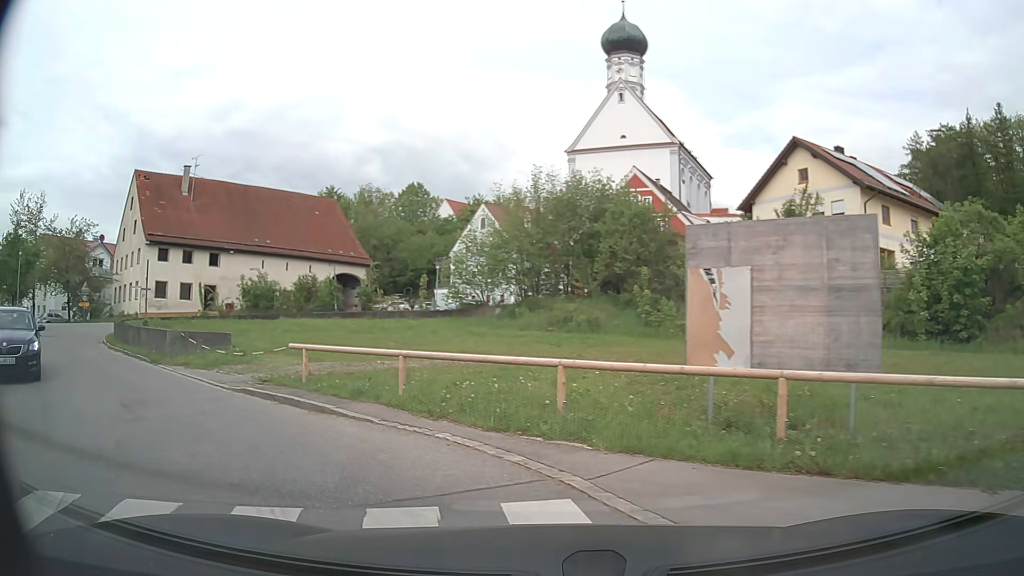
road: tertiary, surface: asphalt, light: Day
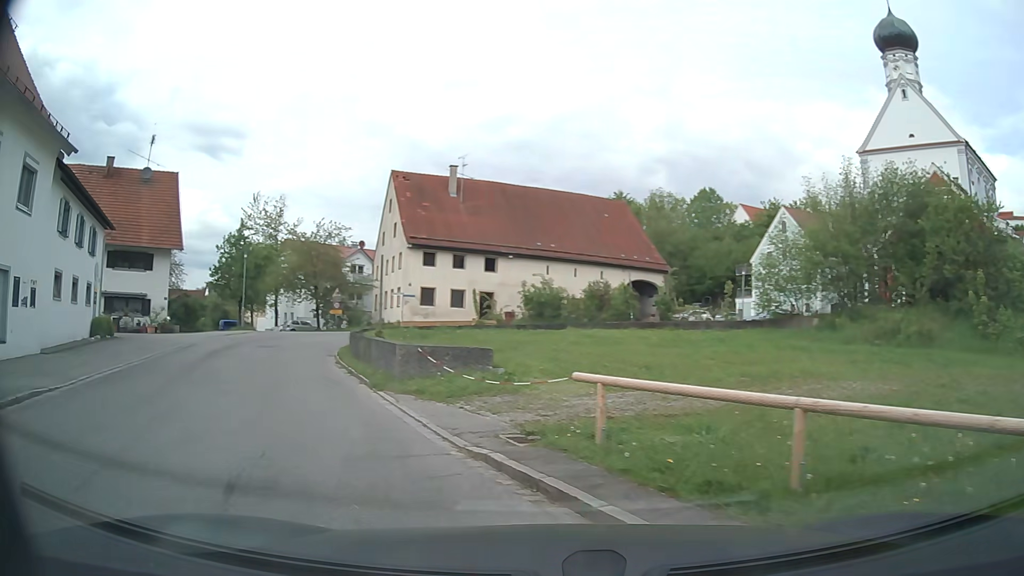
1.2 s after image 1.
(-1.1, +5.1) m; -25°
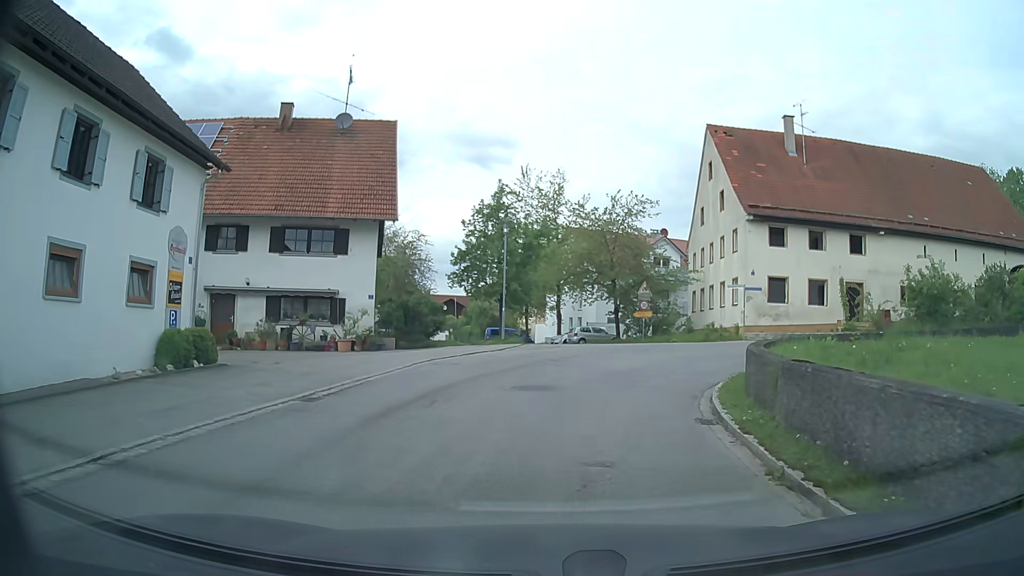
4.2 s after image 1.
(-5.1, +14.7) m; -24°
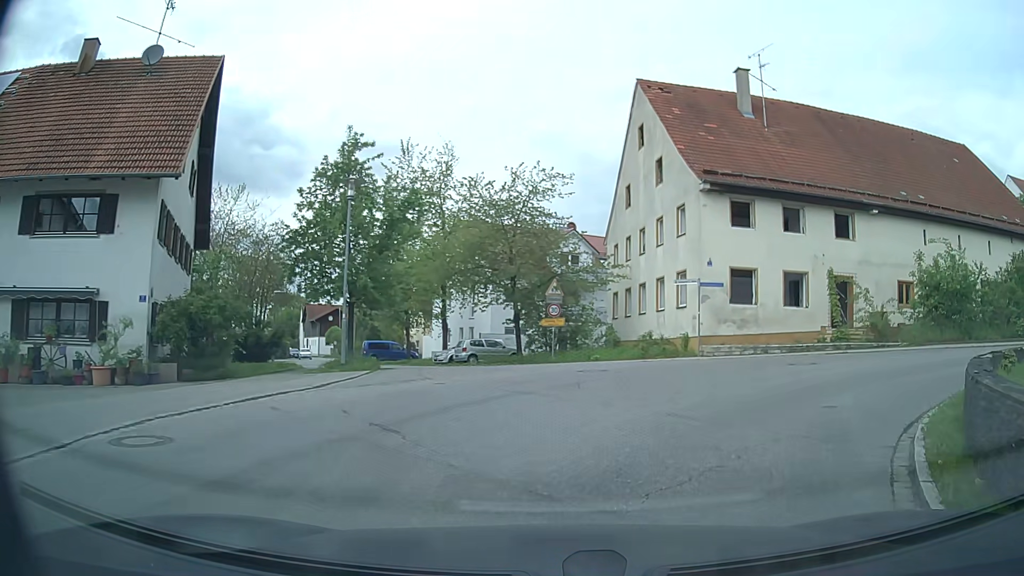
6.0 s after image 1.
(+0.7, +10.0) m; +10°
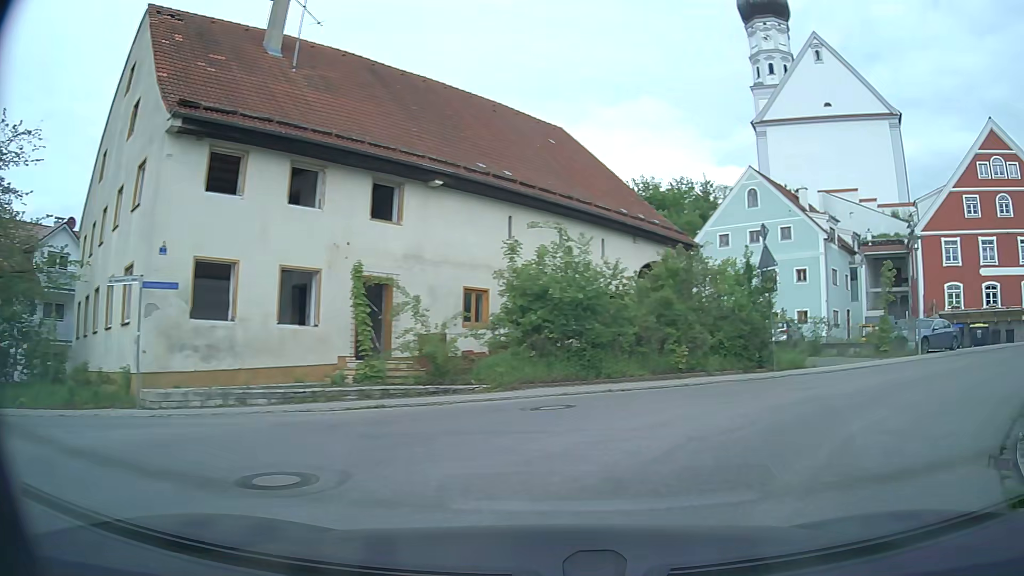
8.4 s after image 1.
(+3.0, +9.8) m; +40°
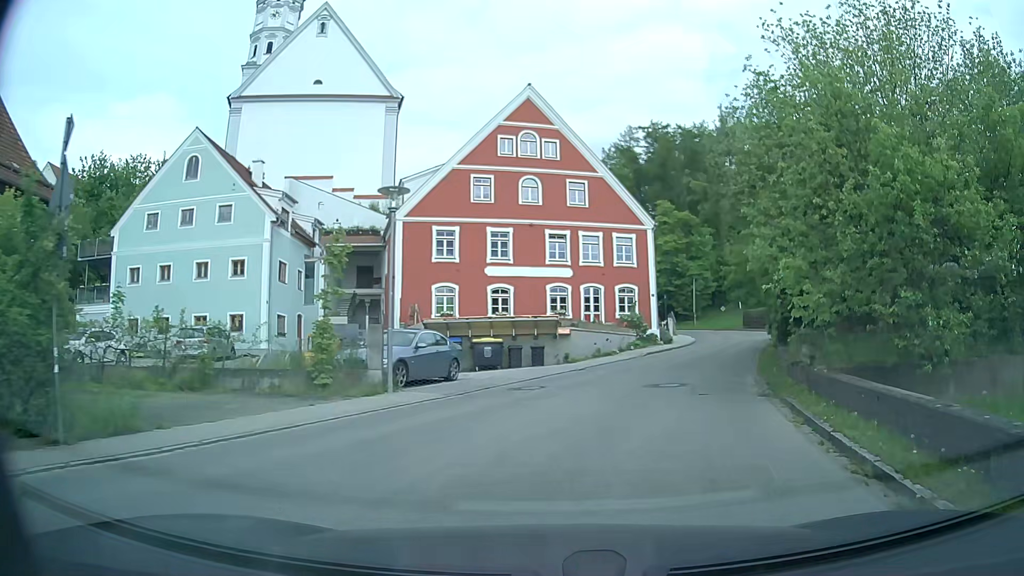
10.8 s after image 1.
(+5.2, +10.5) m; +45°
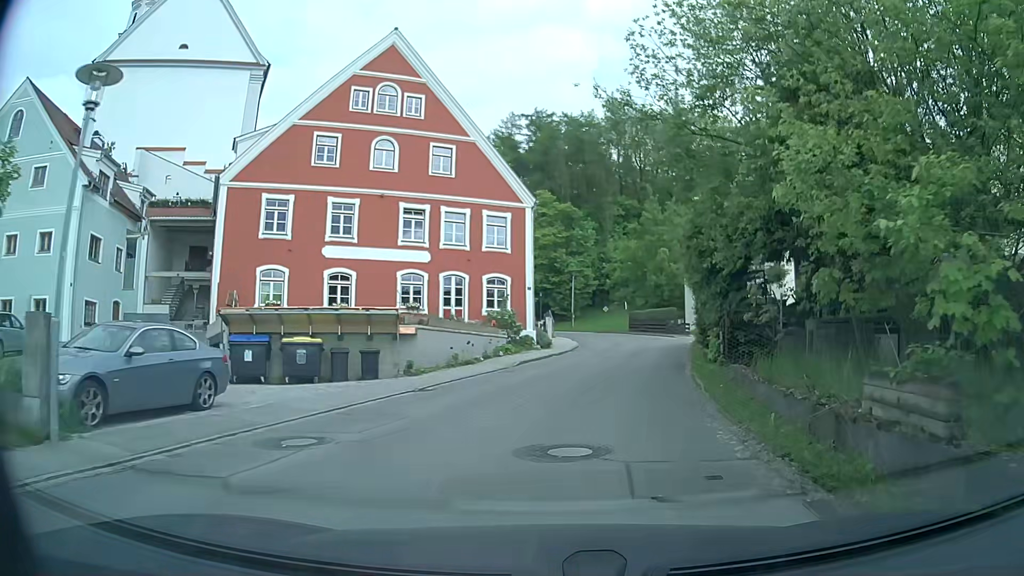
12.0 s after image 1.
(+0.7, +7.7) m; +11°
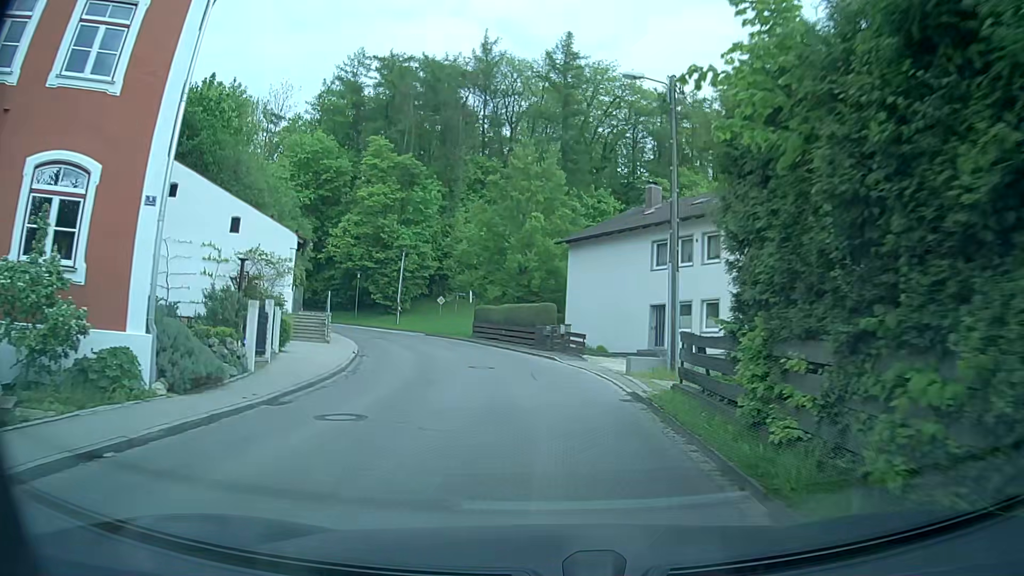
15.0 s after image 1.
(+2.8, +23.0) m; +13°
(0, +10) (-1, +20) (-3, +30) (-7, +39) (-12, +48) (-19, +55) (-26, +61) (-35, +66) (-44, +71) (-53, +75) m
